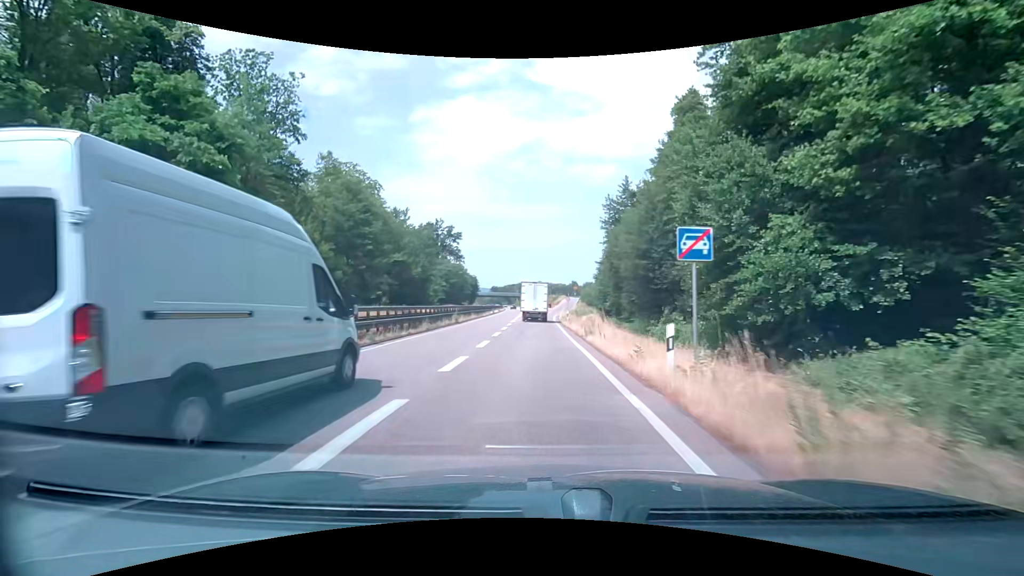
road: trunk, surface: asphalt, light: Day
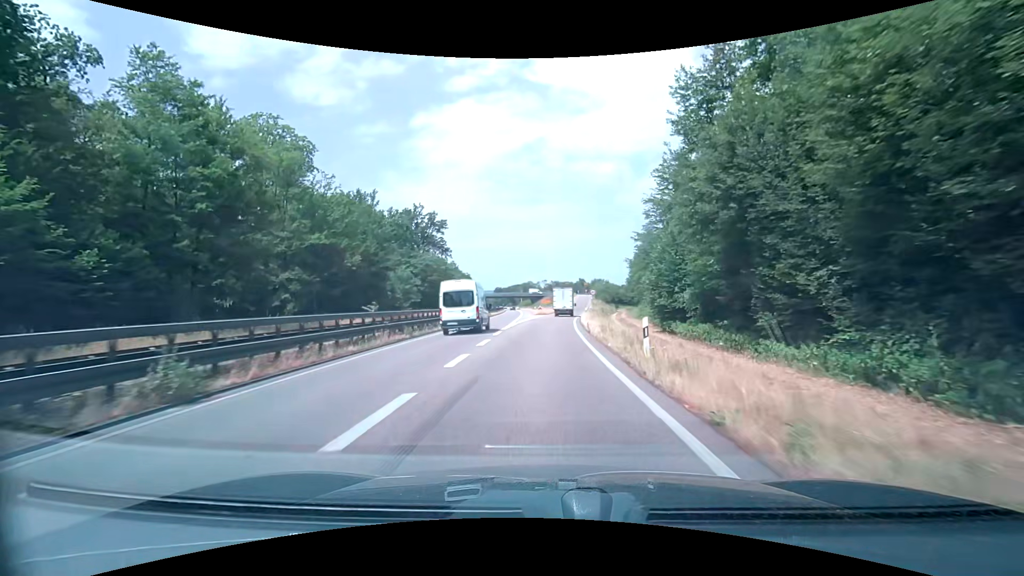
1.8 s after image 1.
(-0.2, +29.5) m; 0°
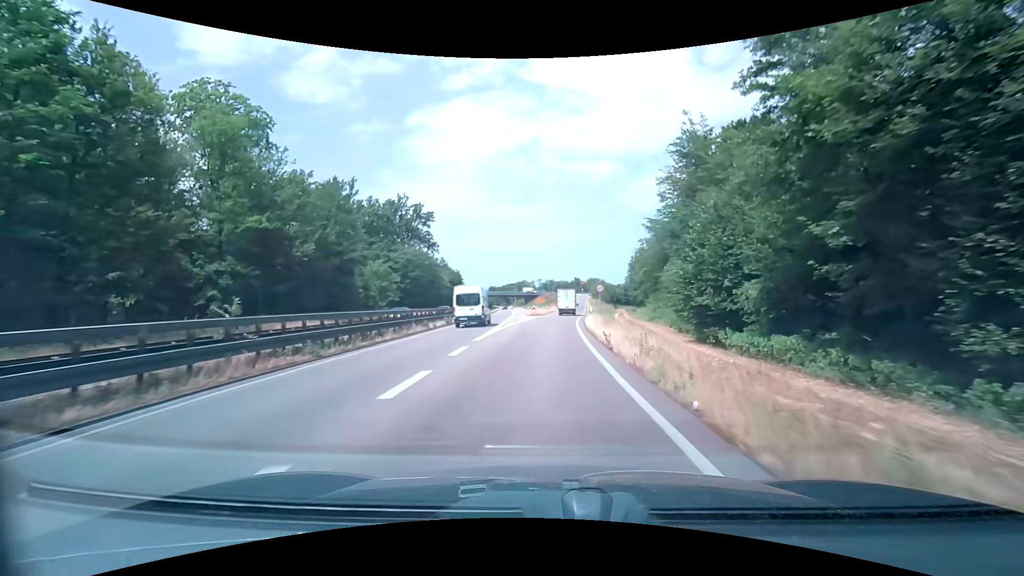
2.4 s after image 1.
(0.0, +9.5) m; 0°
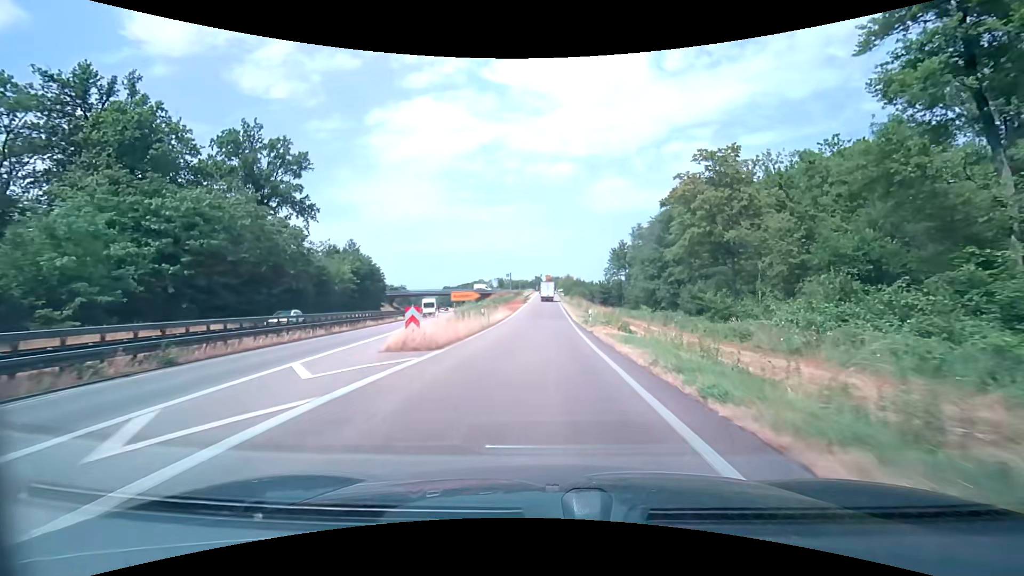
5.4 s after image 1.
(+1.5, +45.6) m; +5°
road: trunk_link
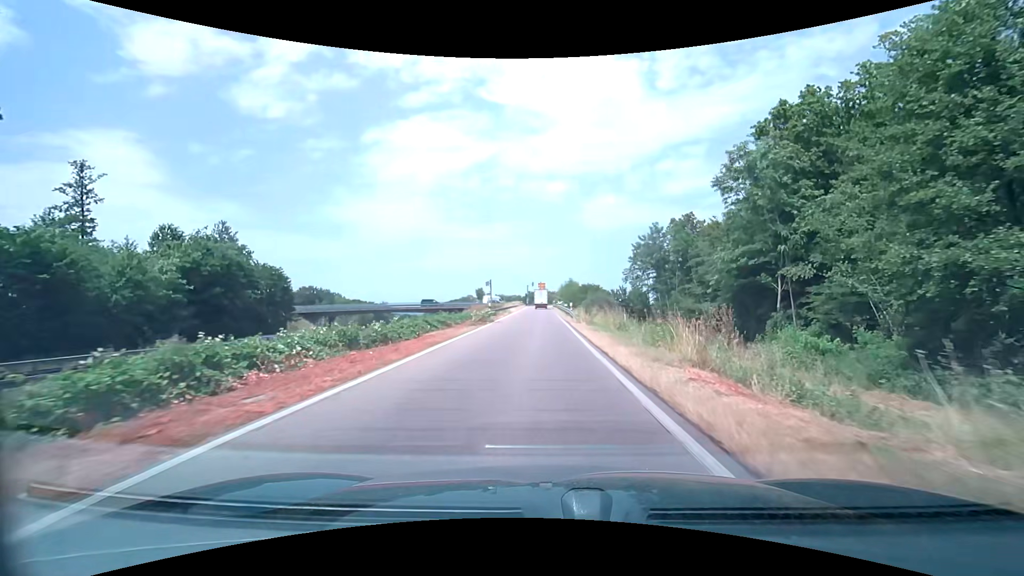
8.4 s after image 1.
(+0.6, +42.8) m; +1°
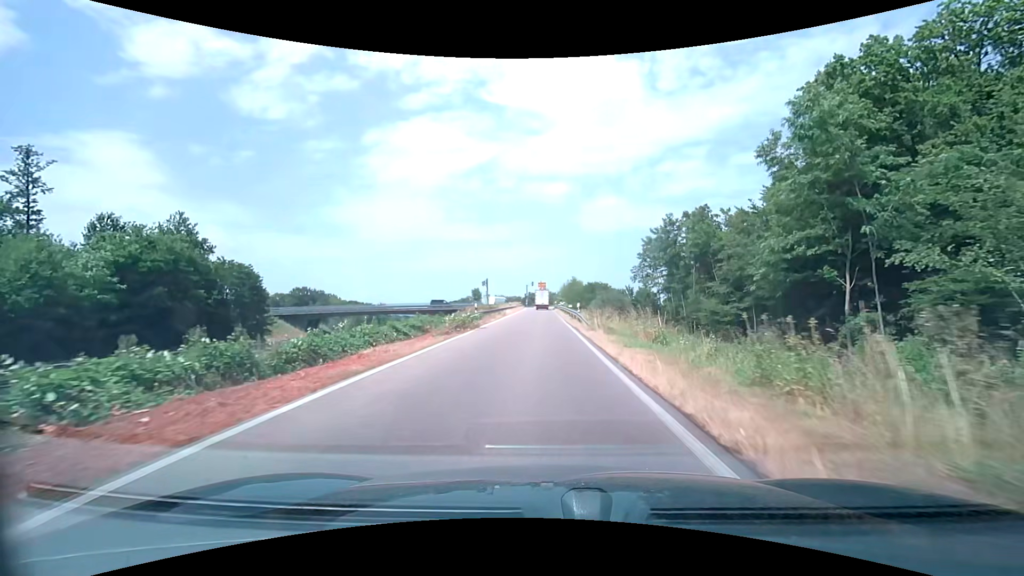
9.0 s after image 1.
(-0.1, +8.3) m; 0°
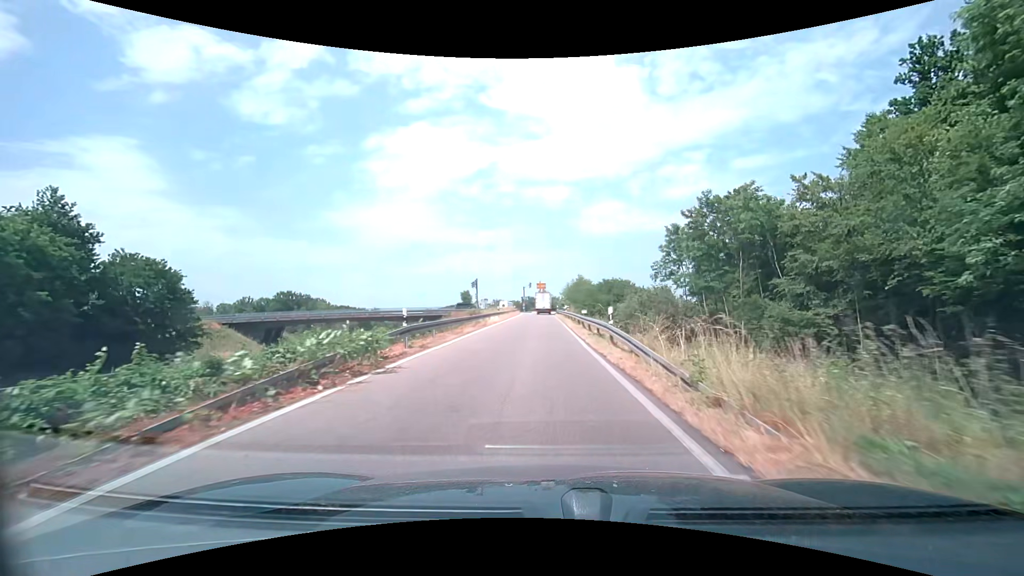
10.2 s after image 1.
(0.0, +16.0) m; 0°
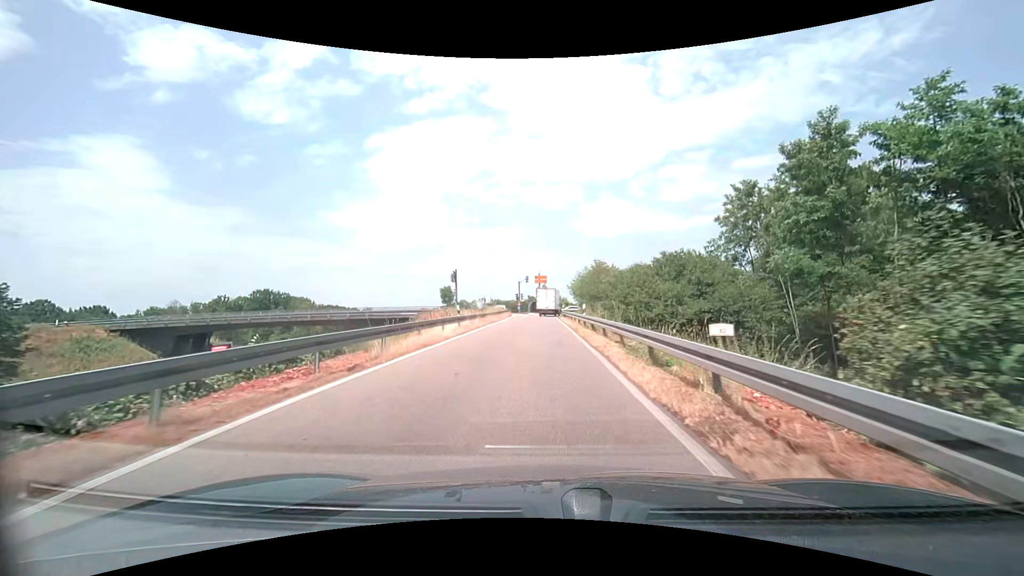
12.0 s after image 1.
(0.0, +22.0) m; 0°
(0, +10) (0, +20) (0, +30) (0, +40) (0, +50) (0, +60) (+2, +70) (+9, +78) (+17, +82) (+27, +85) m
